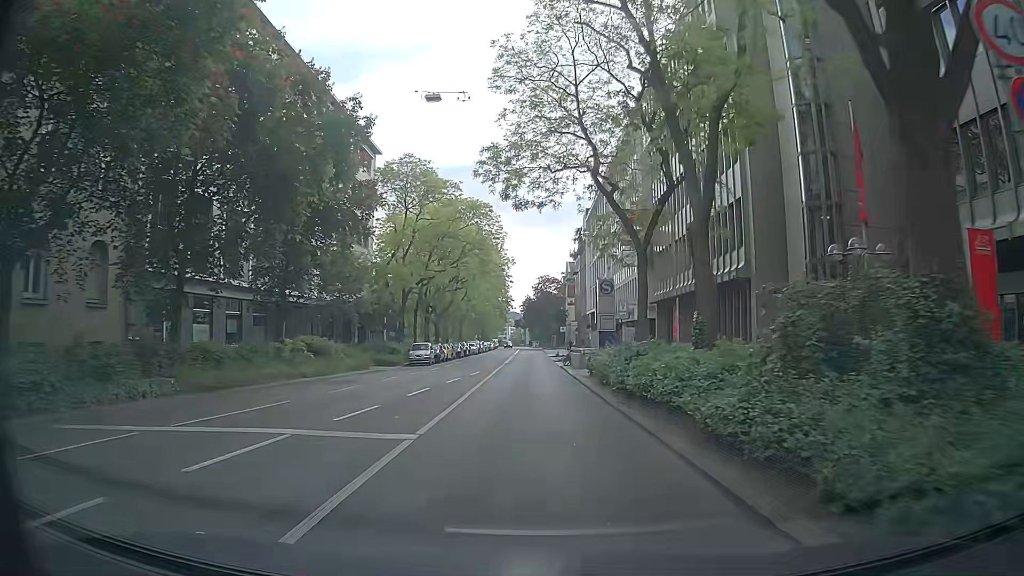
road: secondary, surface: asphalt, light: Day
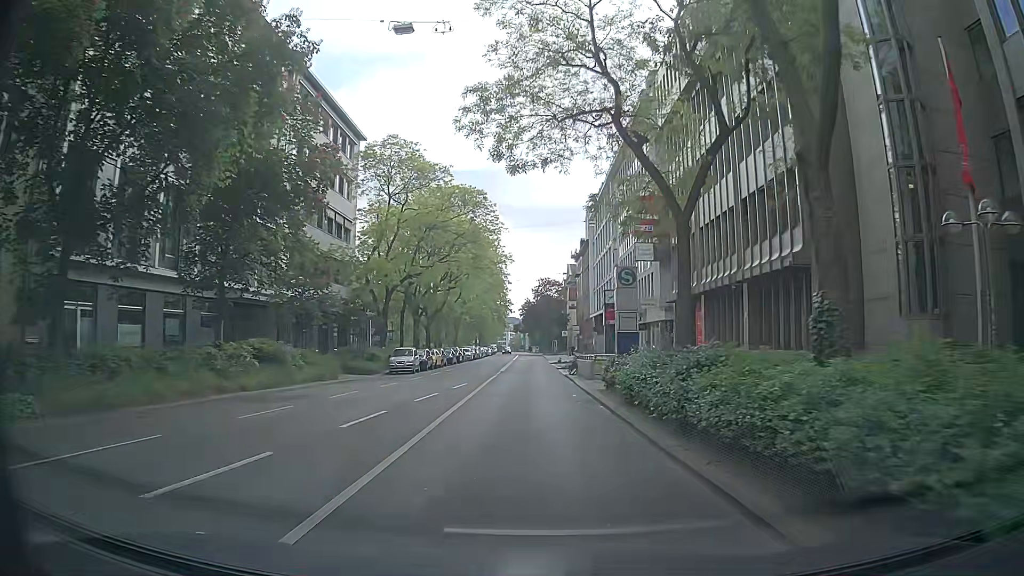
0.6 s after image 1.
(-0.1, +6.2) m; -1°
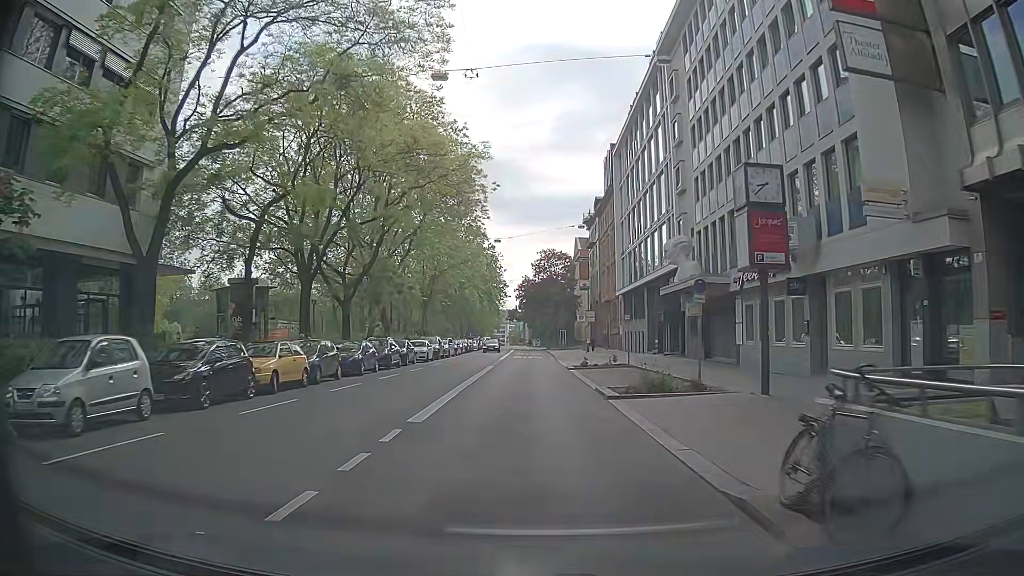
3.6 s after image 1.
(+0.8, +30.6) m; +4°
